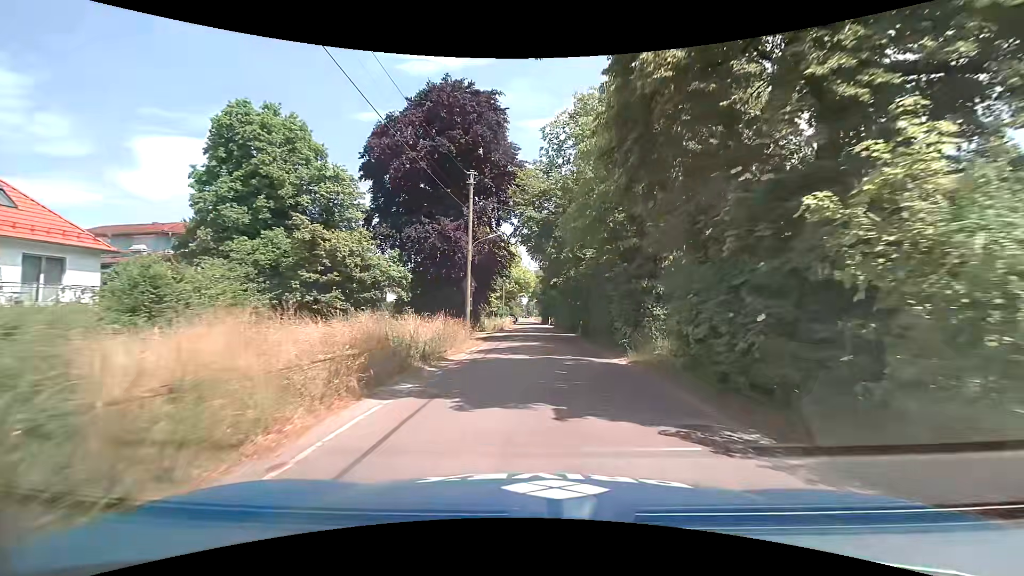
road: unclassified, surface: asphalt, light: Day
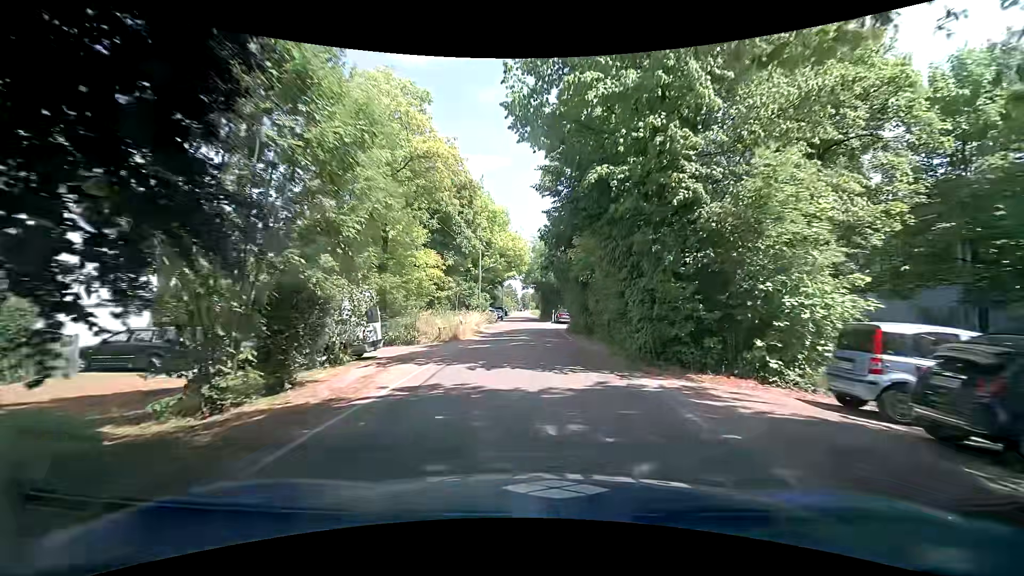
(-0.1, +29.8) m; +1°
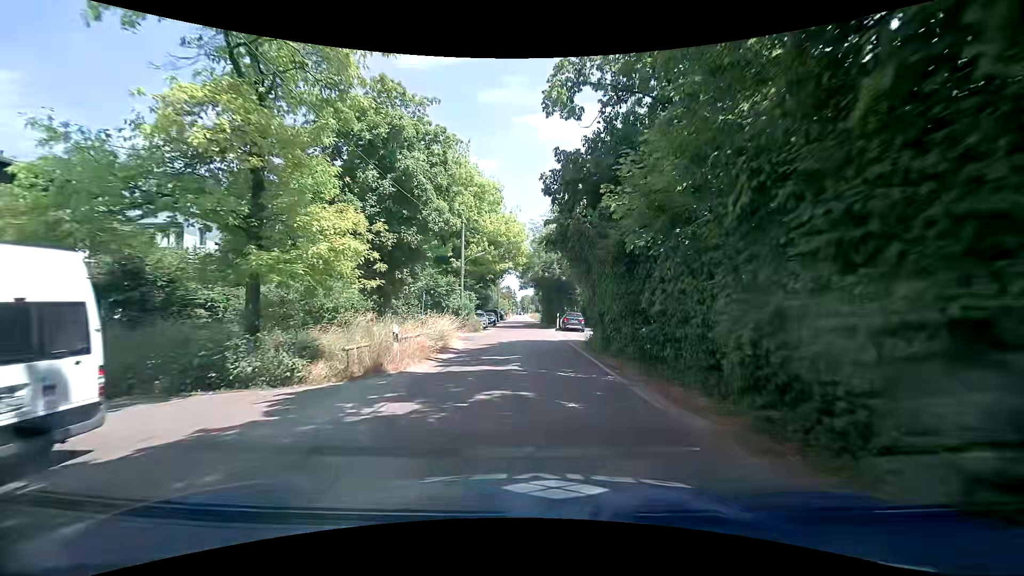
(-0.1, +11.5) m; -1°
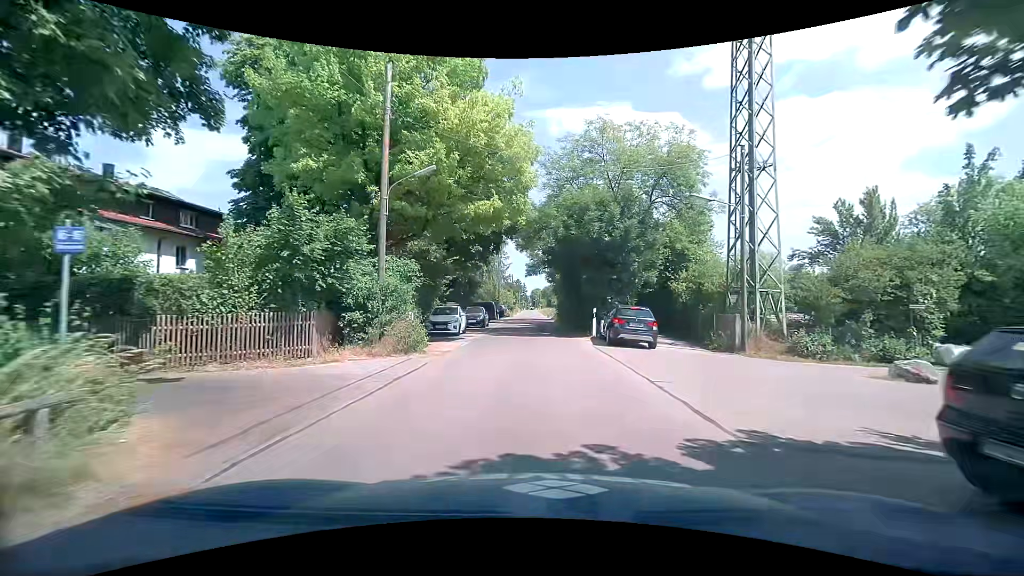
(0.0, +20.6) m; -1°
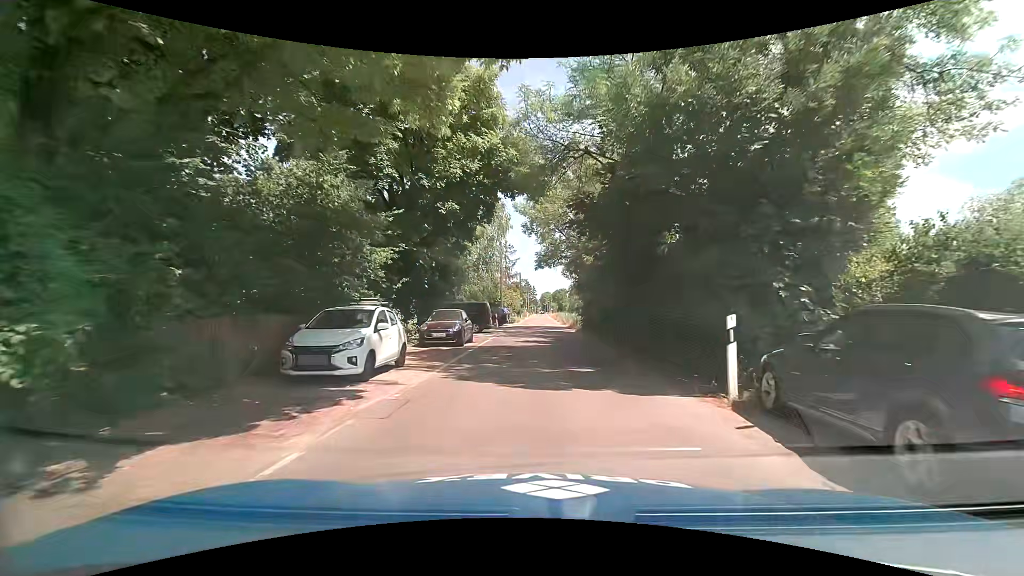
(-0.1, +14.7) m; -1°
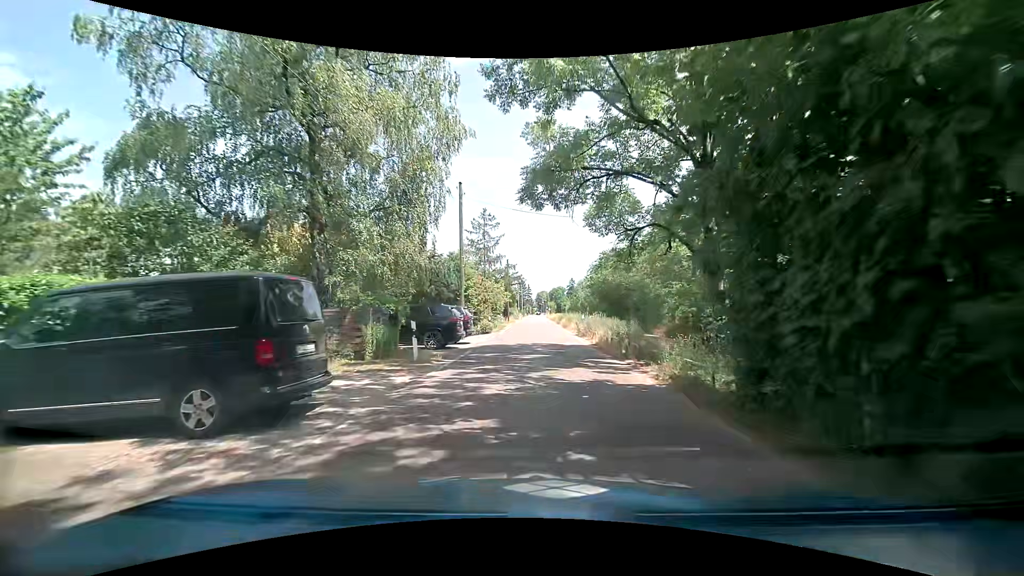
(+0.1, +25.1) m; -1°
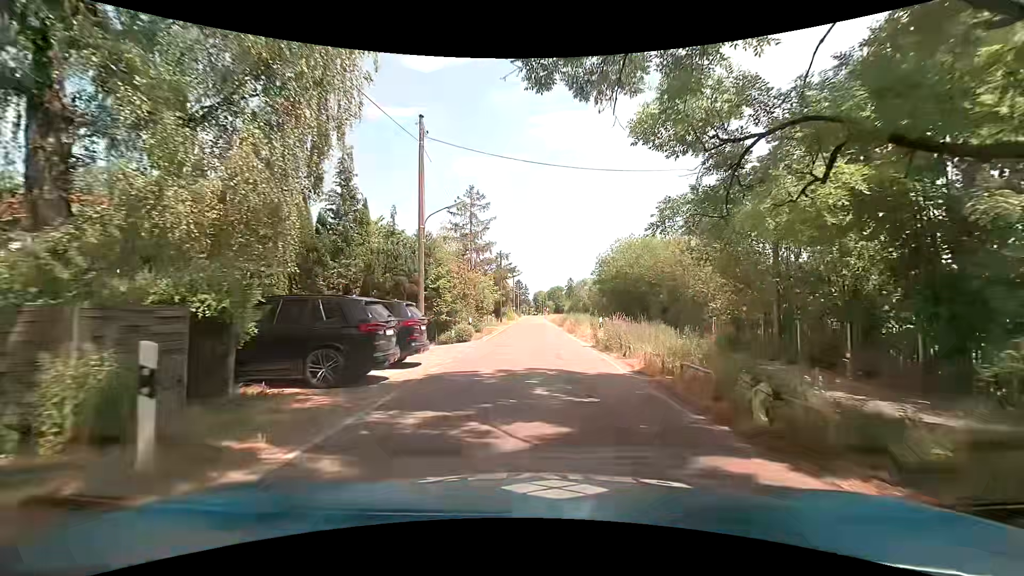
(+0.1, +9.5) m; +1°
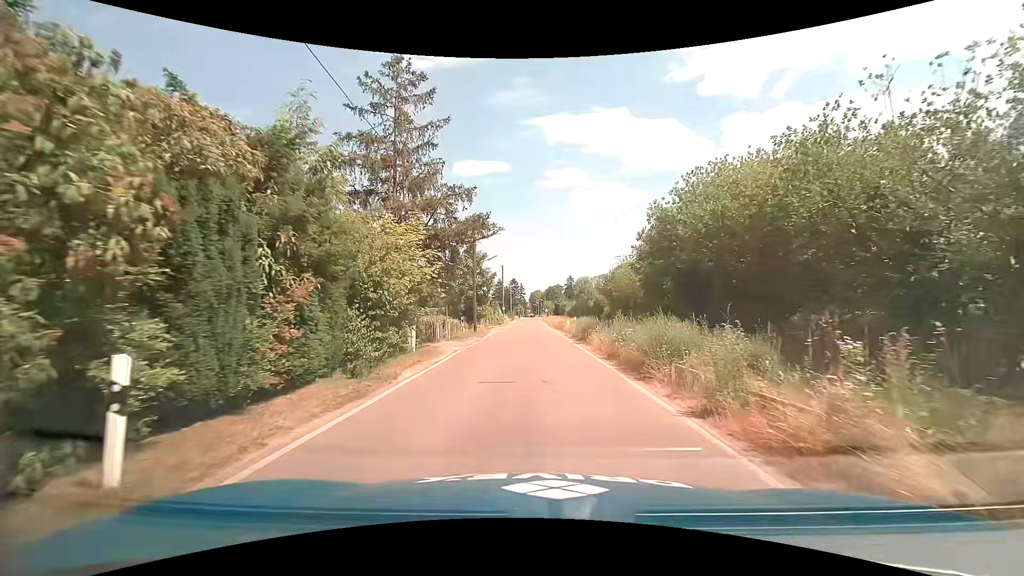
(+0.1, +22.5) m; +1°
(0, +10) (0, +20) (0, +30) (-1, +40) (-1, +50) (-1, +60) (-1, +70) (-1, +80) (-1, +90) (-1, +100) m
